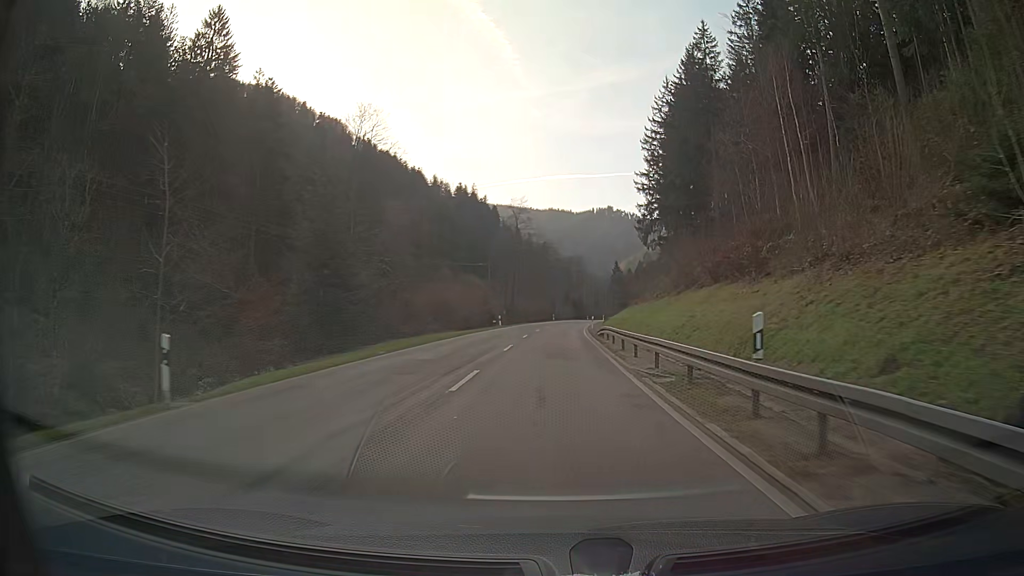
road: secondary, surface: asphalt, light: Day
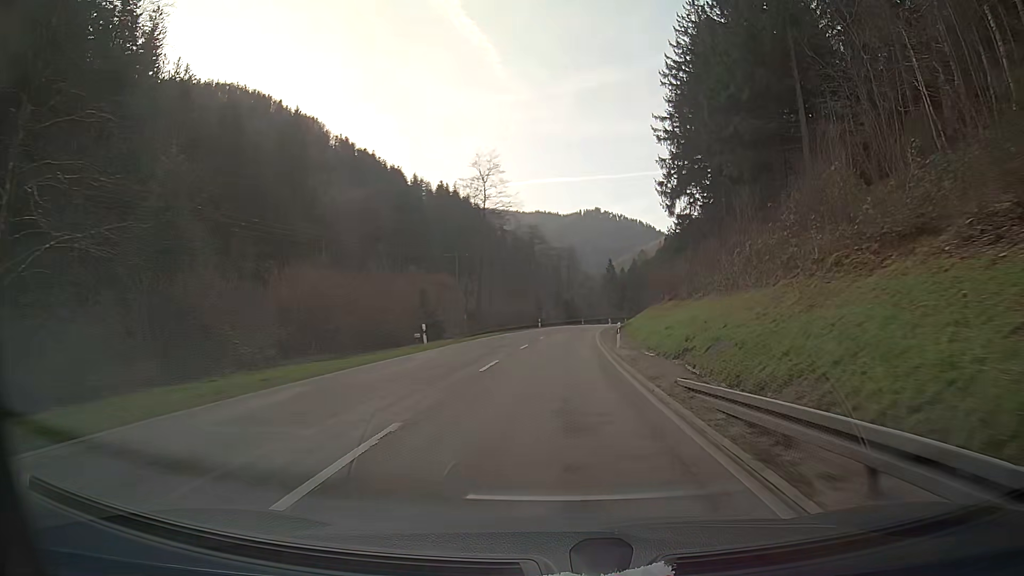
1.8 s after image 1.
(+0.4, +31.5) m; +1°
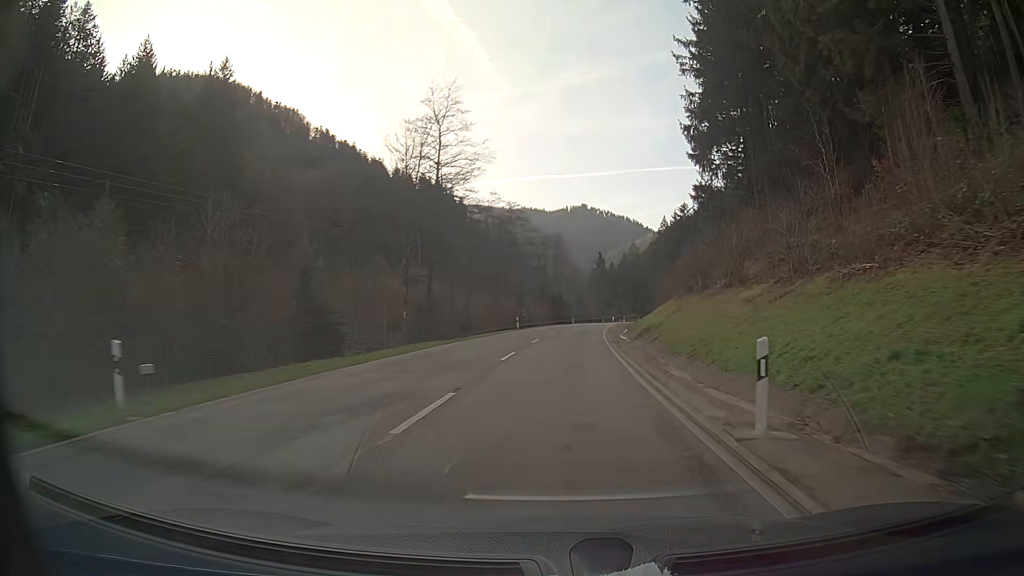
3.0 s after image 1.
(+0.2, +20.9) m; +1°
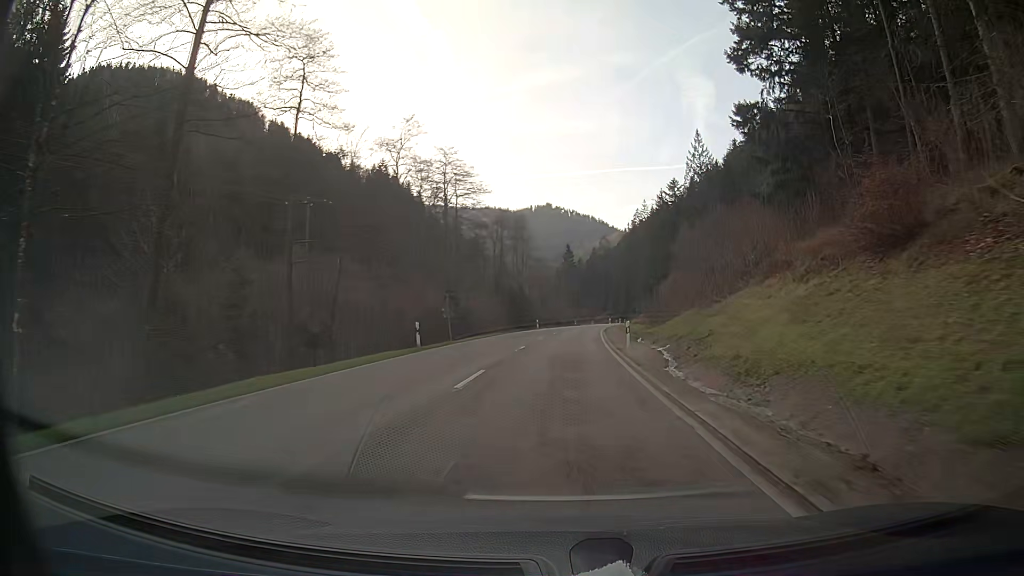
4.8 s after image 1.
(+0.9, +31.4) m; +4°
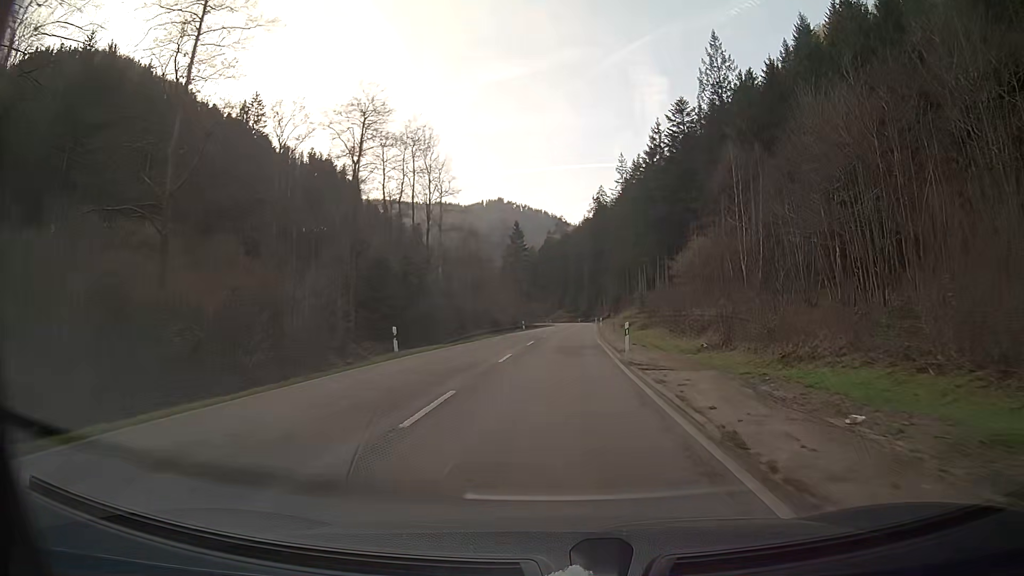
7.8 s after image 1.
(+1.8, +52.4) m; +3°
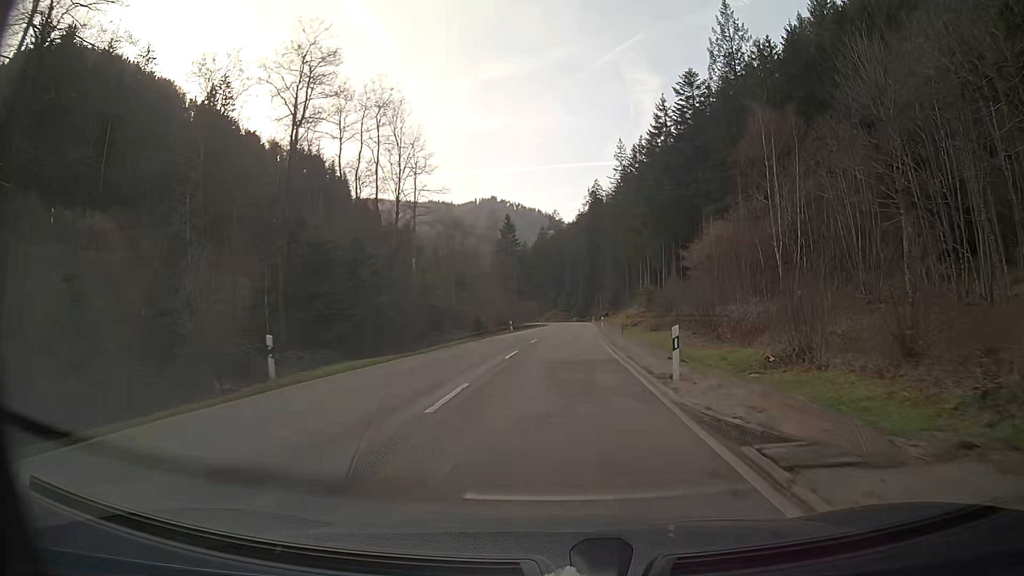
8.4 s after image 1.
(+0.1, +10.5) m; +1°
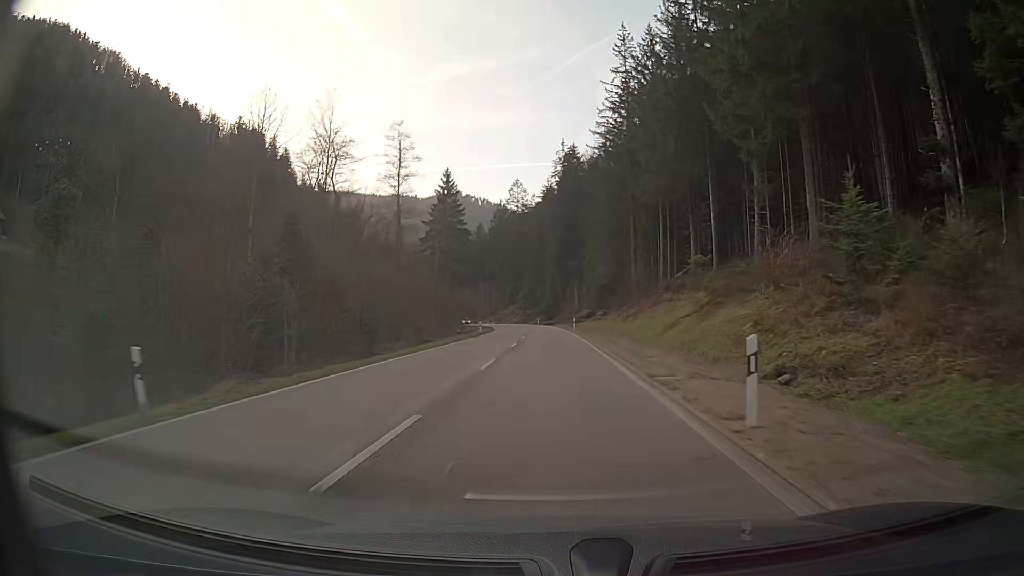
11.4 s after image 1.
(+1.3, +52.5) m; +3°
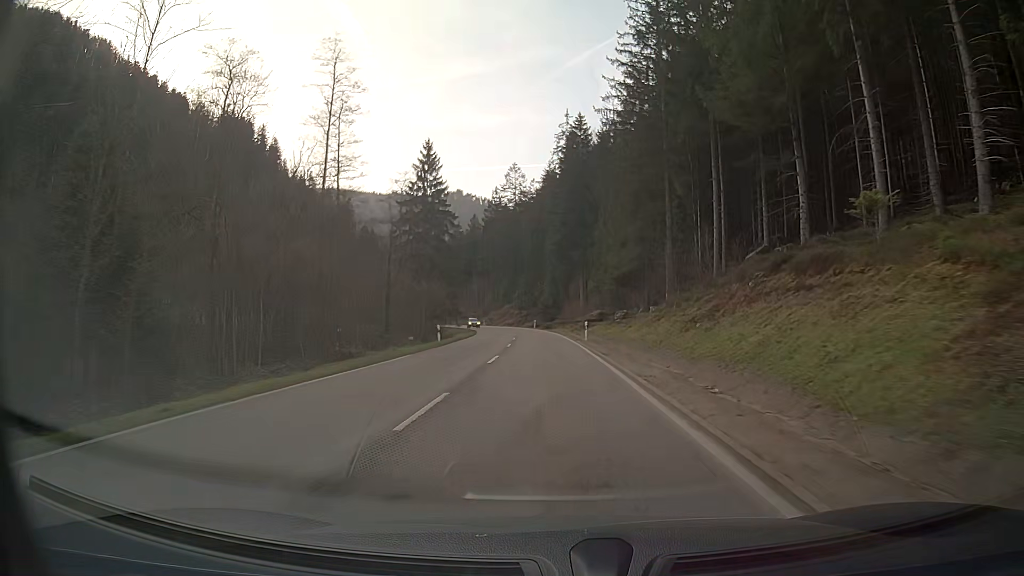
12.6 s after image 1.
(0.0, +21.3) m; 0°
